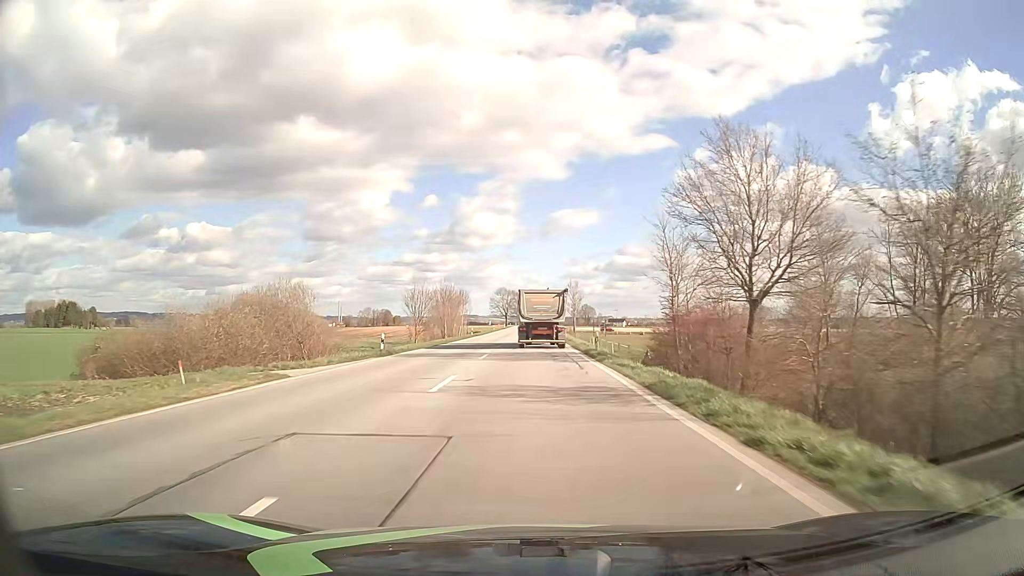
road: primary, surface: asphalt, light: Day
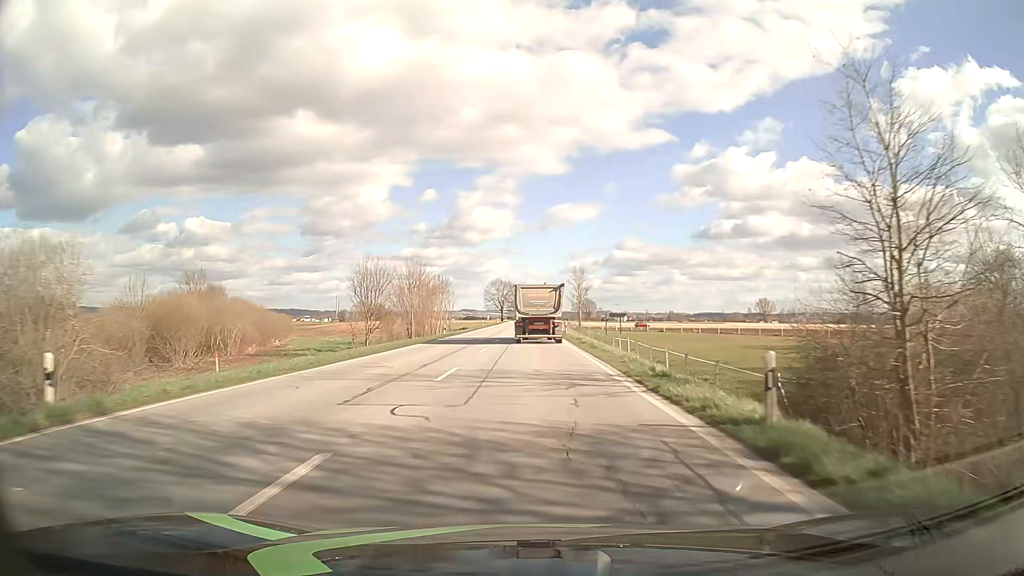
(+0.1, +23.2) m; 0°
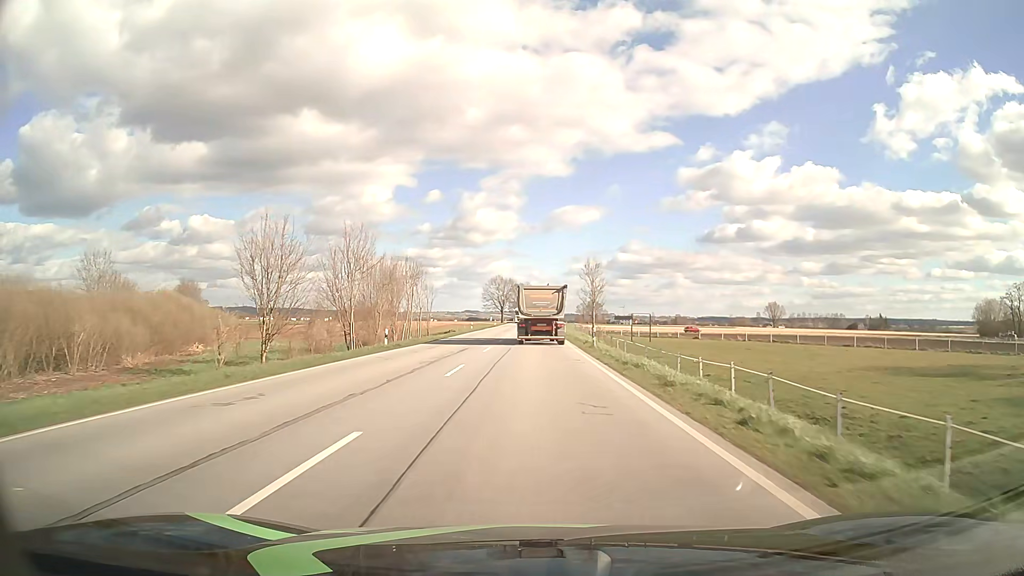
(-0.1, +23.1) m; -1°
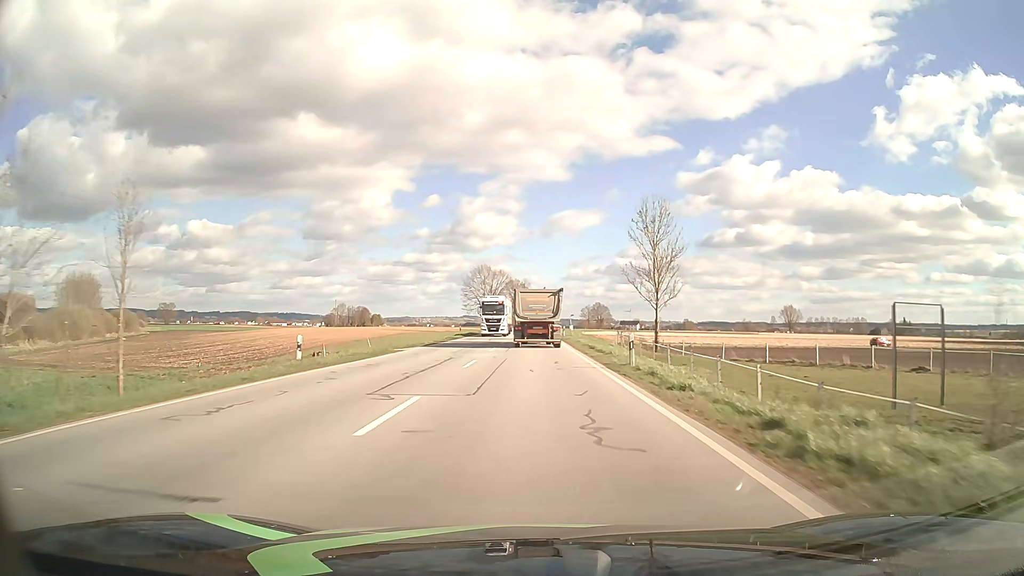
(+0.1, +57.4) m; 0°
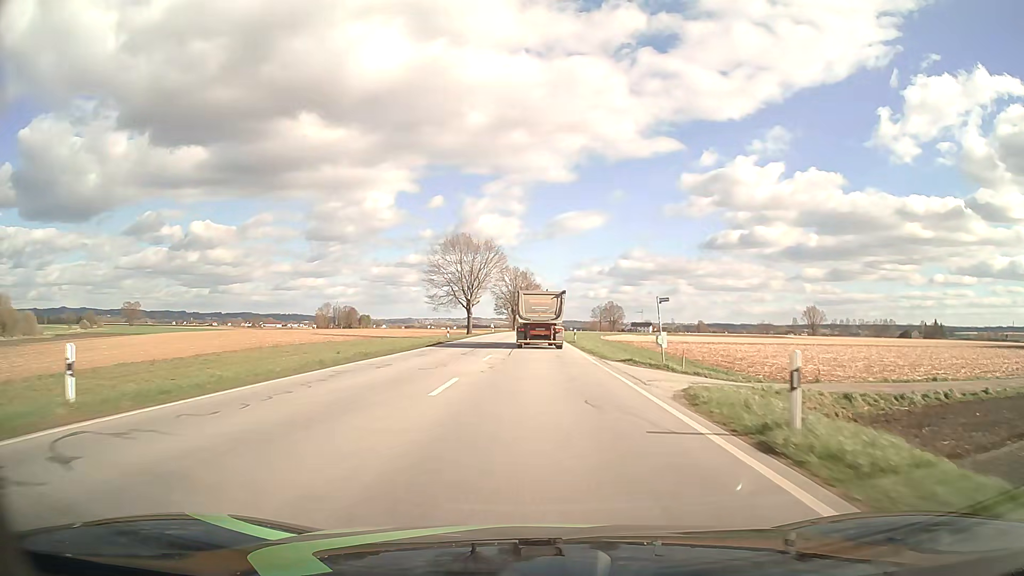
(-0.2, +57.0) m; 0°
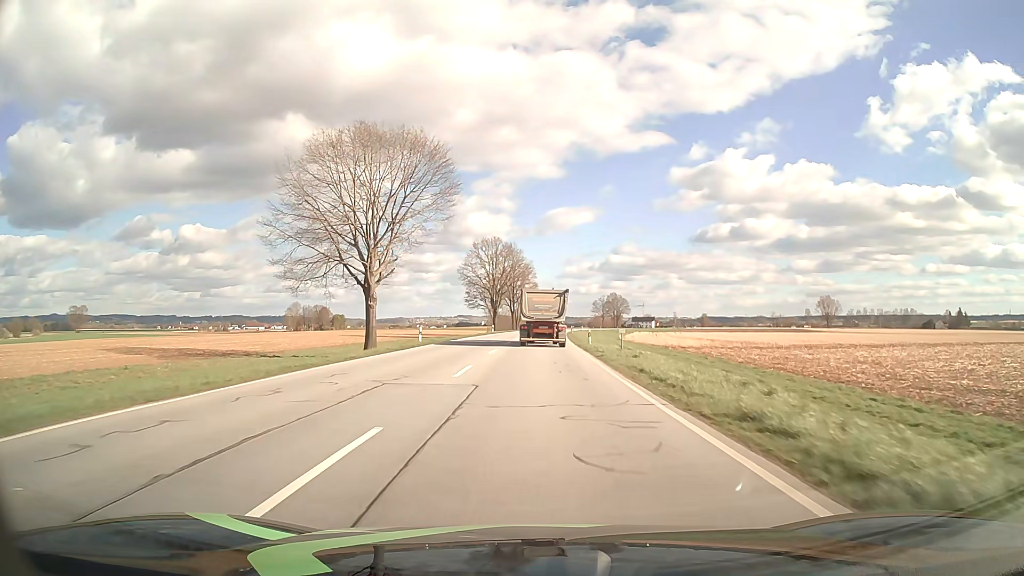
(+0.5, +57.4) m; +1°
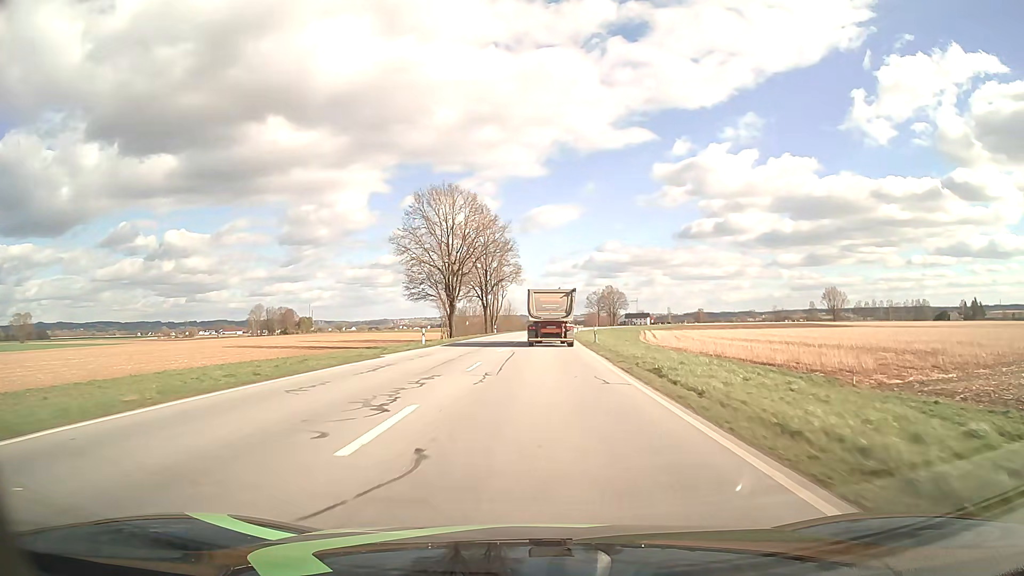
(+0.4, +46.4) m; +1°
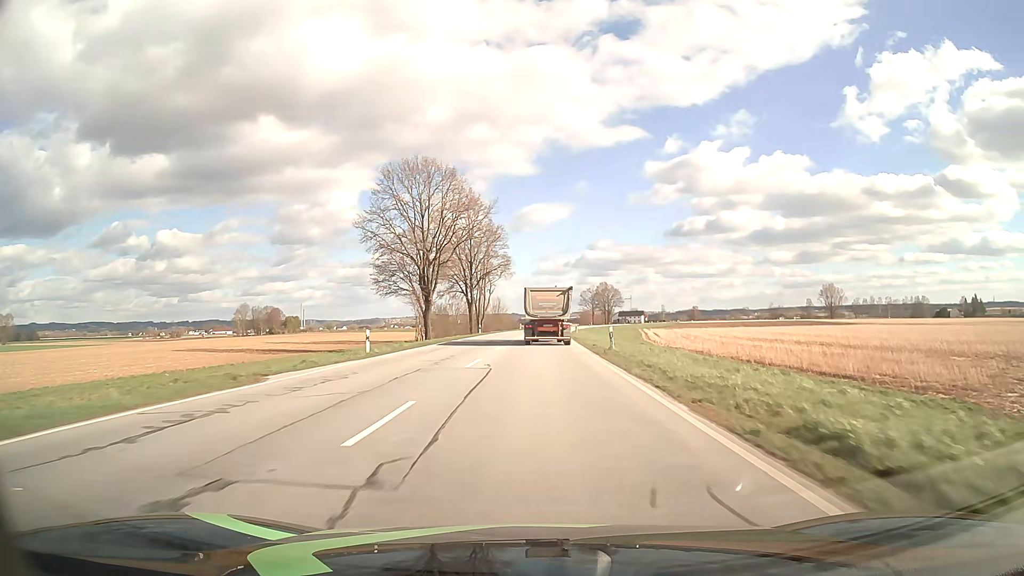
(+0.1, +11.7) m; +1°
(0, +10) (0, +20) (0, +30) (+1, +40) (+1, +50) (+1, +60) (+2, +70) (+2, +80) (+3, +90) (+3, +100) m
